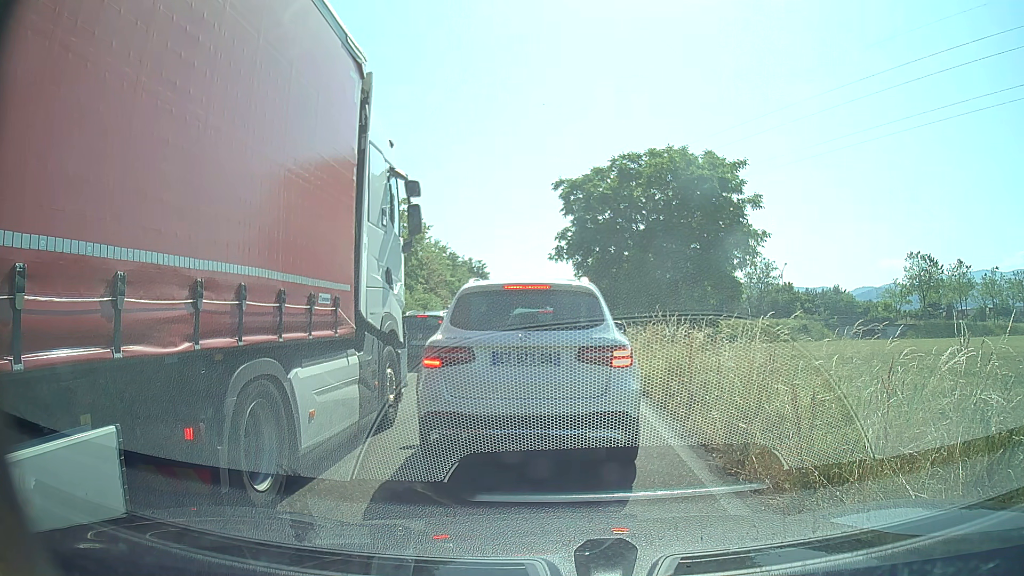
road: trunk_link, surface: asphalt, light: Day
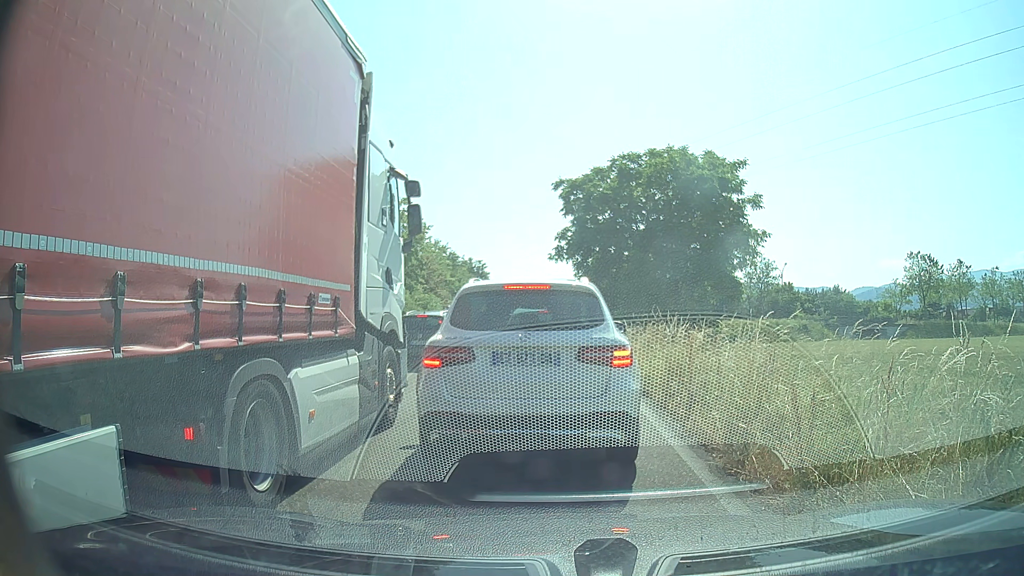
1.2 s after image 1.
(0.0, 0.0) m; 0°
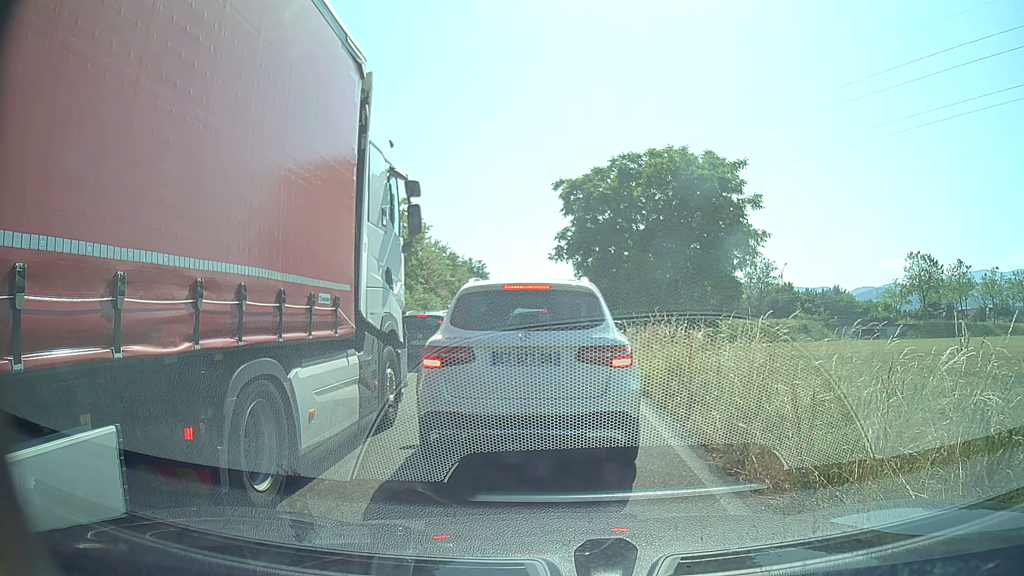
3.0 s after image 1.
(0.0, 0.0) m; 0°
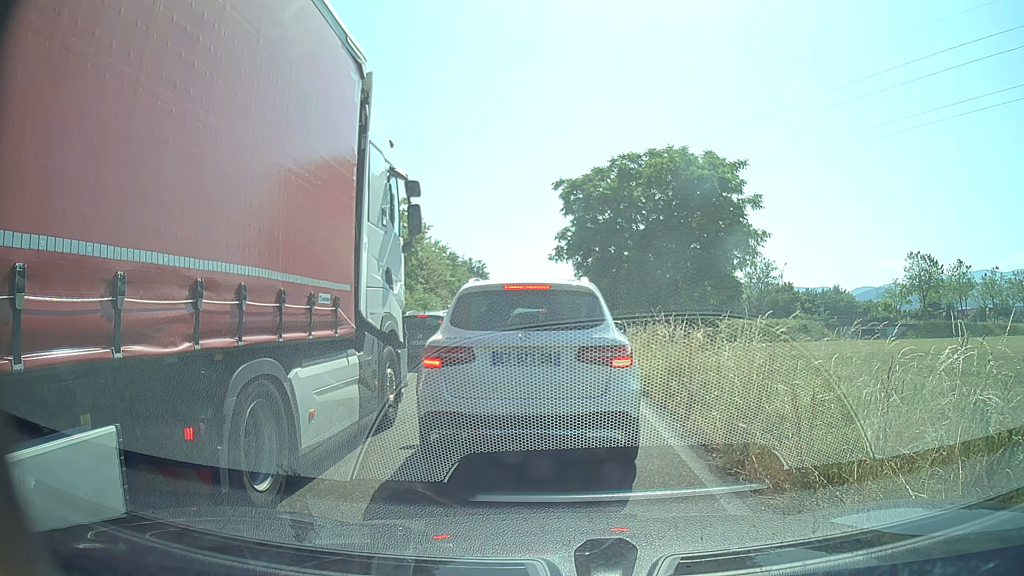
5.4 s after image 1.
(0.0, 0.0) m; 0°
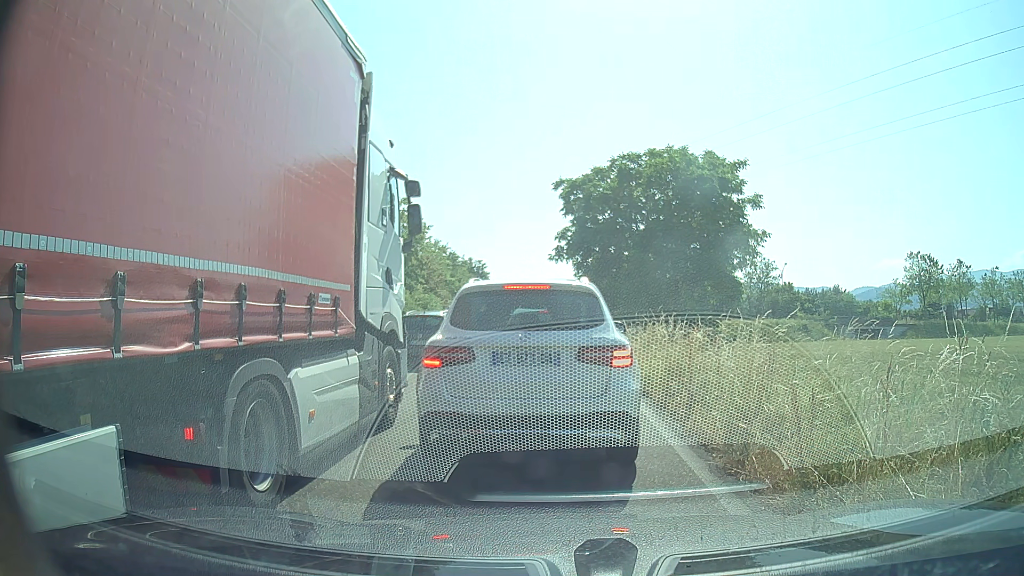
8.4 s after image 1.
(0.0, 0.0) m; 0°
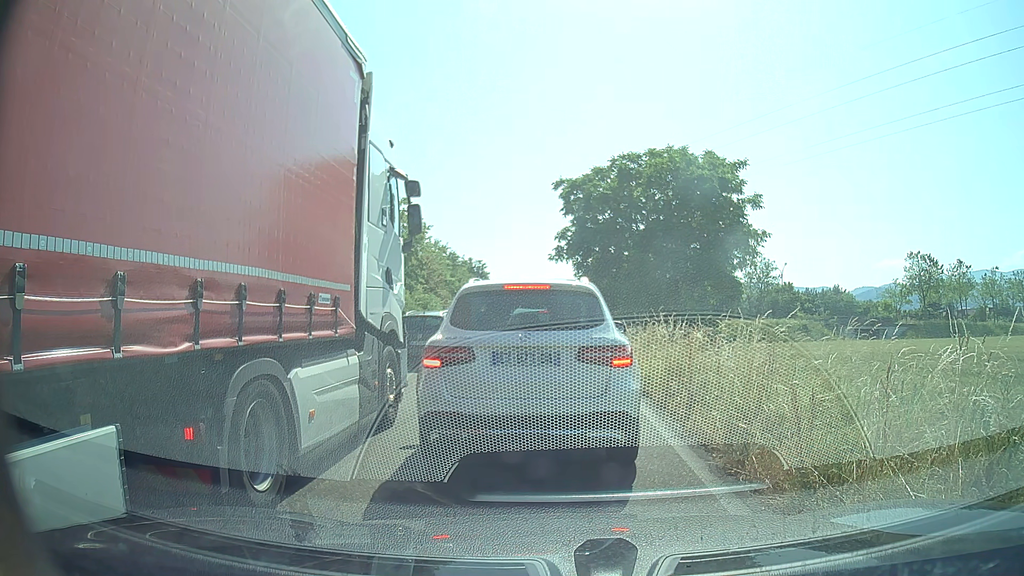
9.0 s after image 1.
(0.0, 0.0) m; 0°
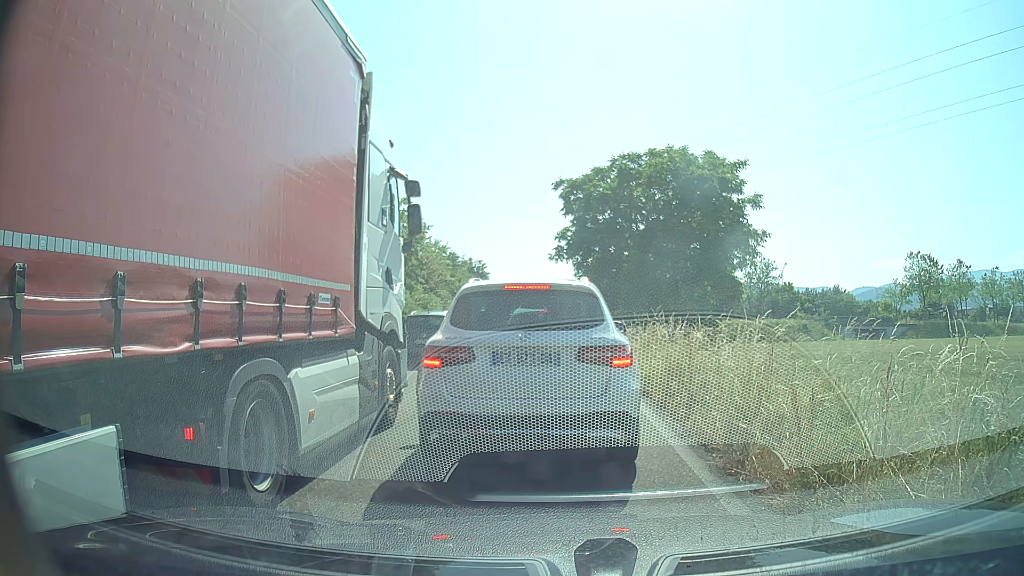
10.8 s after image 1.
(0.0, 0.0) m; 0°
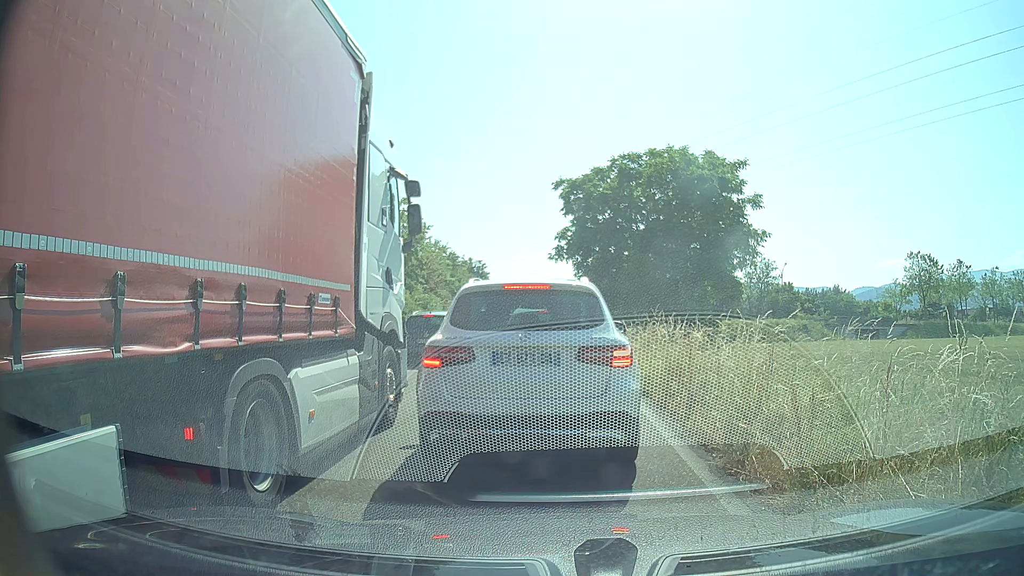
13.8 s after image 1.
(0.0, 0.0) m; 0°
